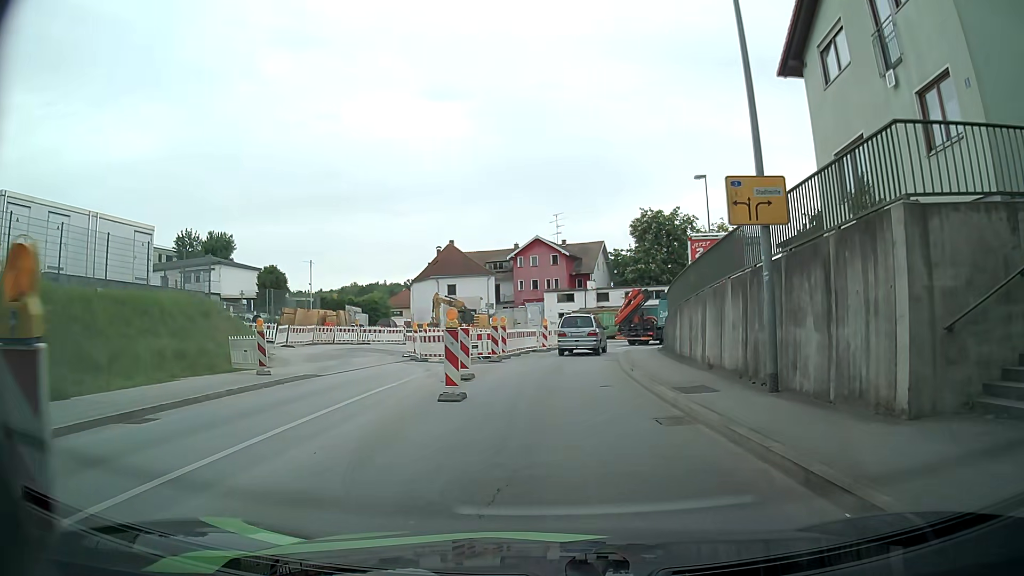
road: tertiary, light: Day
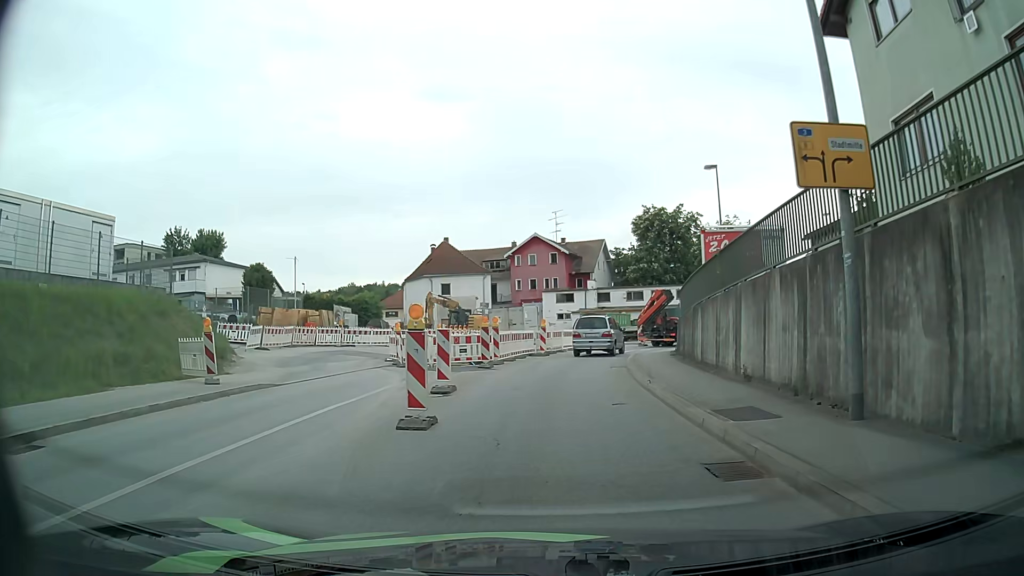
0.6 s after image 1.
(0.0, +3.2) m; +1°
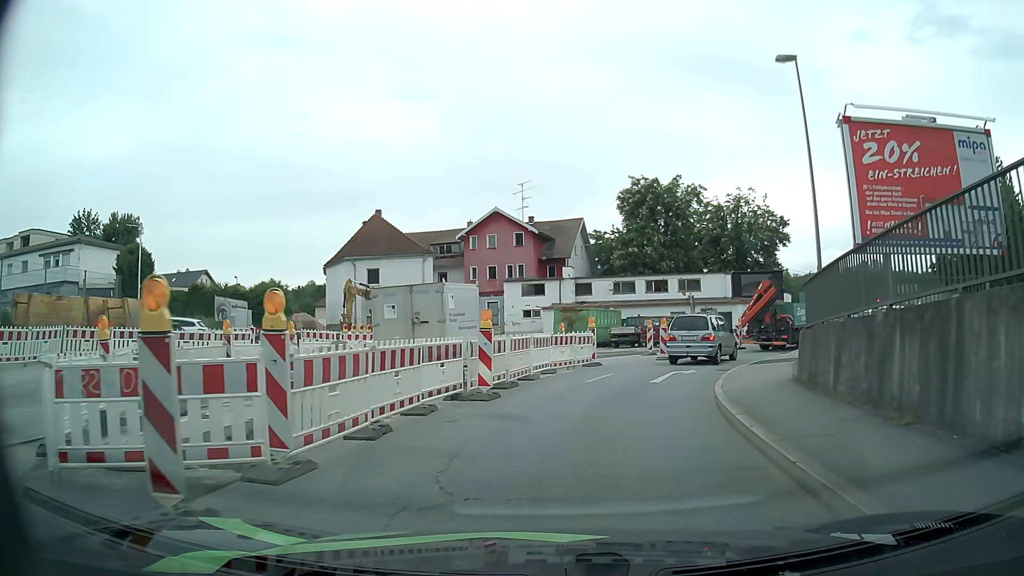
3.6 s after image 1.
(+0.3, +17.5) m; +3°
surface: asphalt
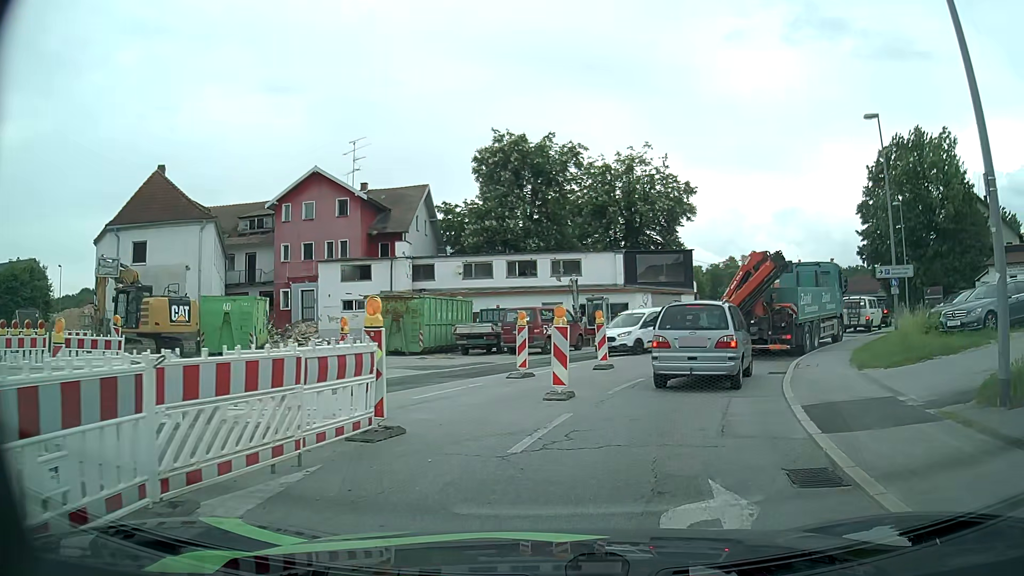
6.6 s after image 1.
(+1.4, +14.5) m; +12°
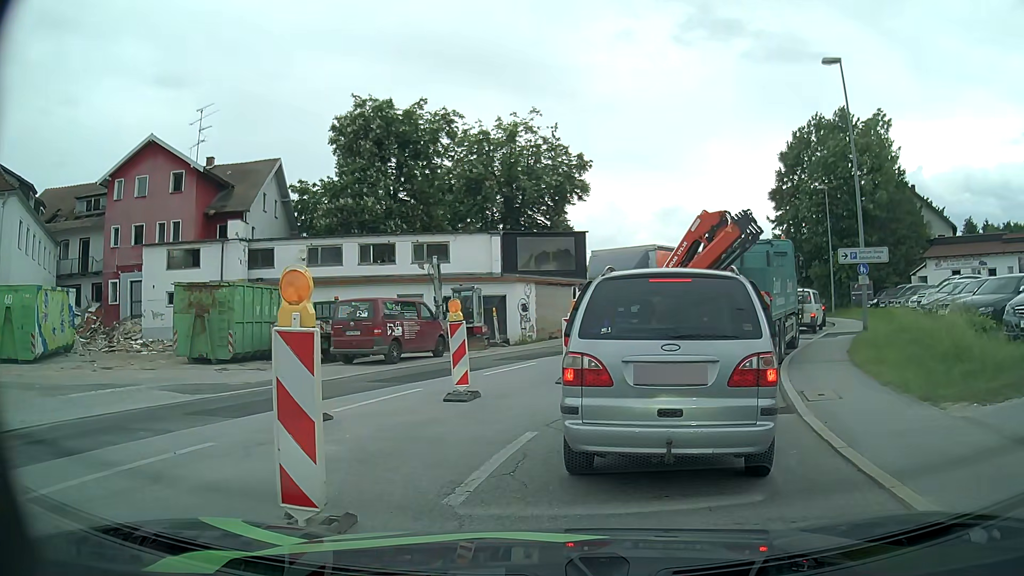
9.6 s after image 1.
(+0.6, +7.6) m; +8°
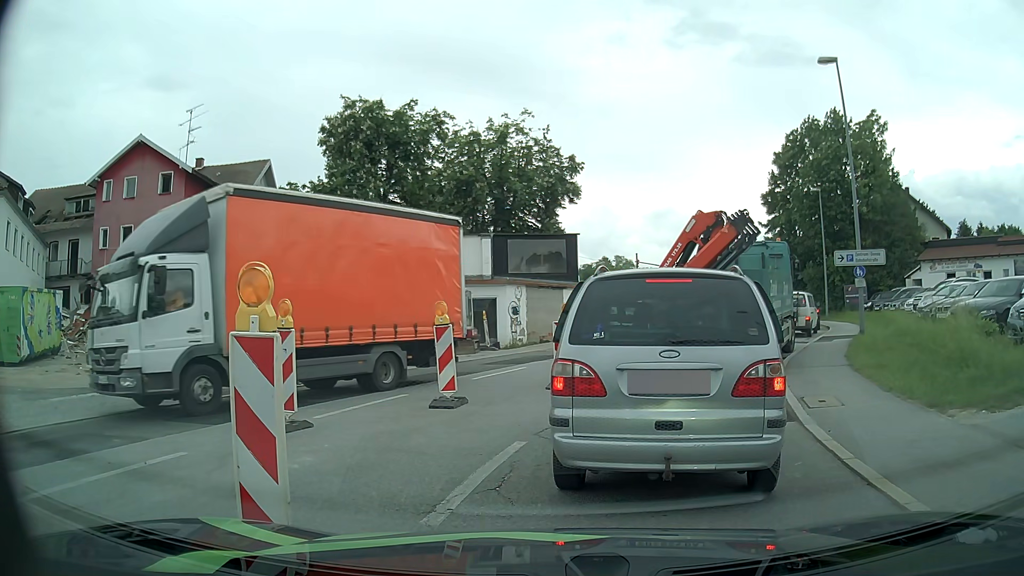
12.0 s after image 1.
(0.0, +0.5) m; 0°
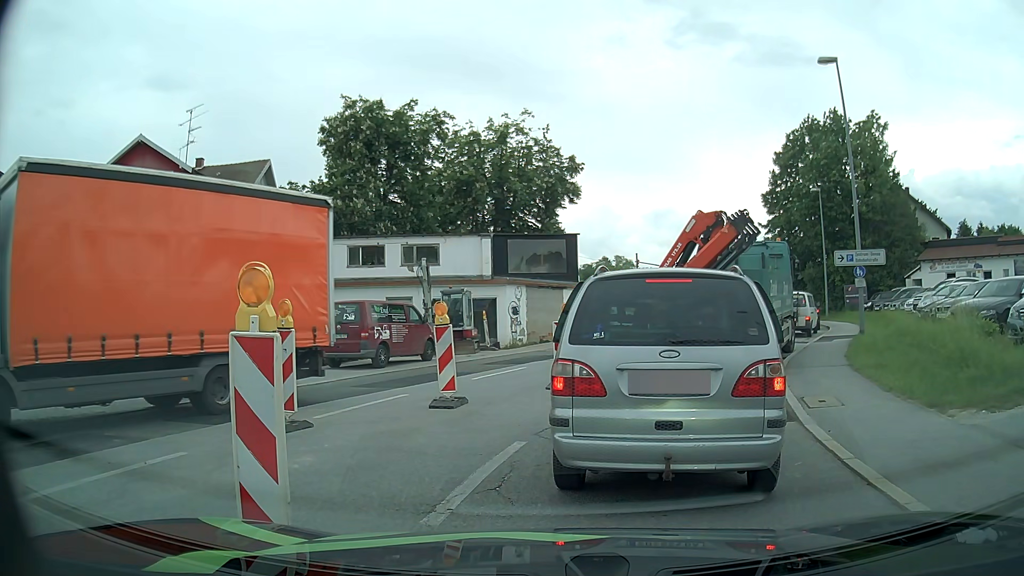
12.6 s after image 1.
(0.0, 0.0) m; 0°
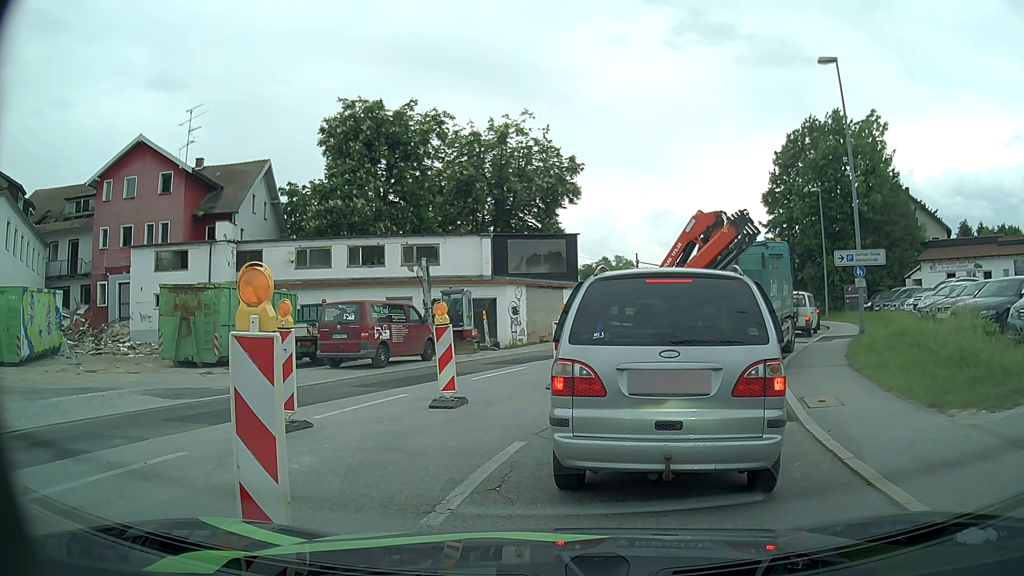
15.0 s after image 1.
(0.0, 0.0) m; 0°
